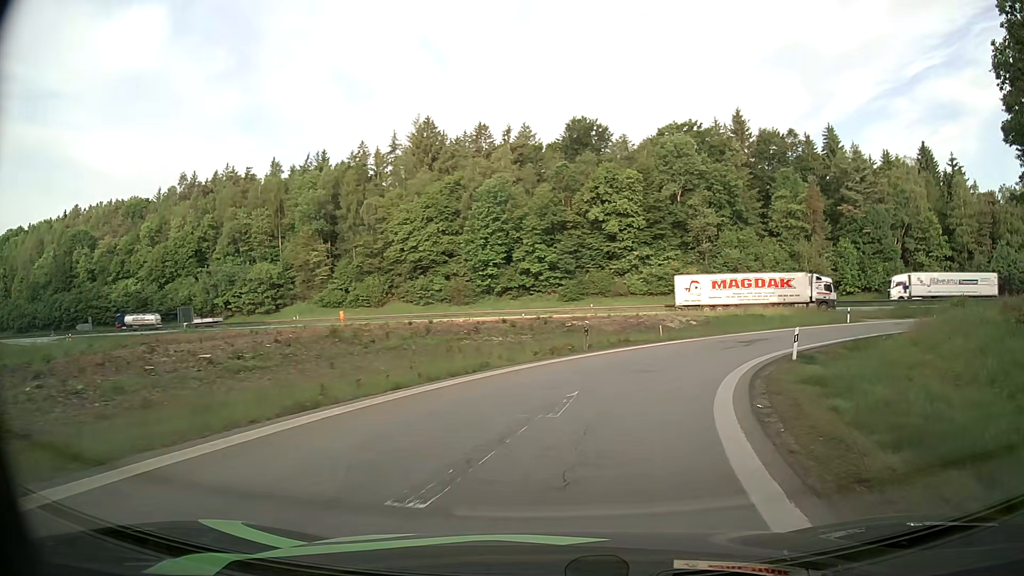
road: motorway_link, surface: asphalt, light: Day
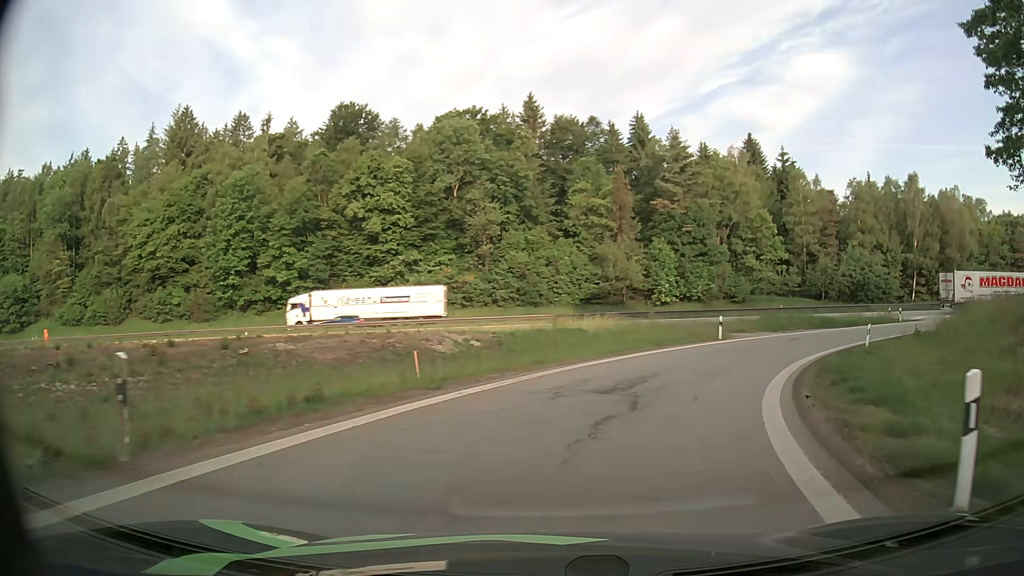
(+2.9, +17.3) m; +19°
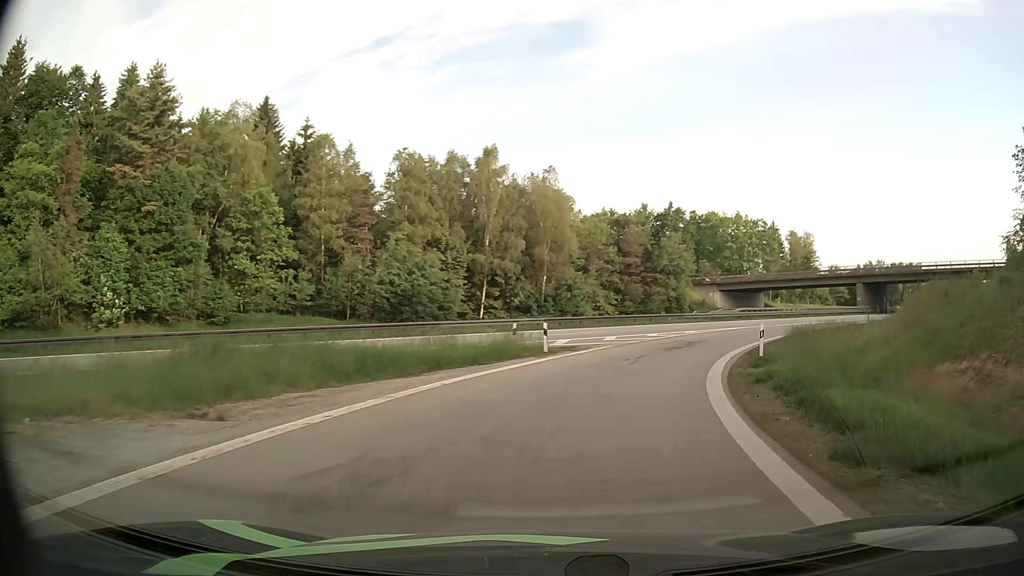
(+10.4, +28.5) m; +41°
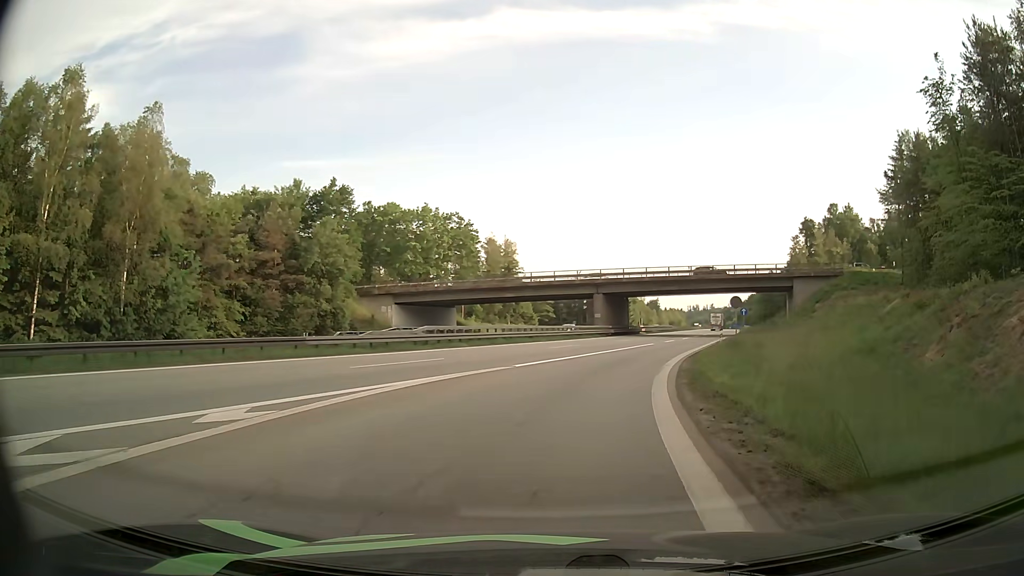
(+7.6, +28.9) m; +27°
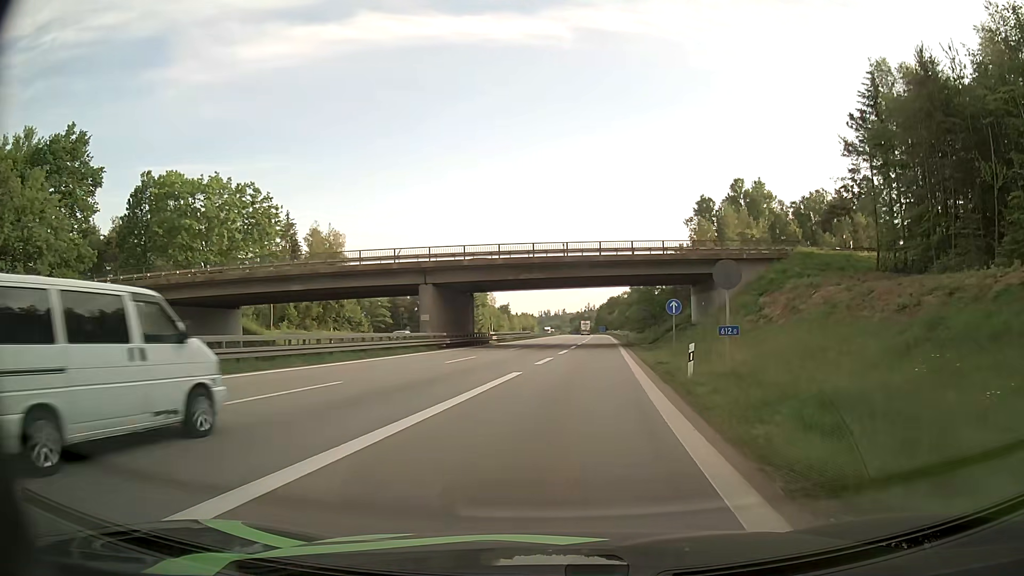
(+3.2, +25.2) m; +13°
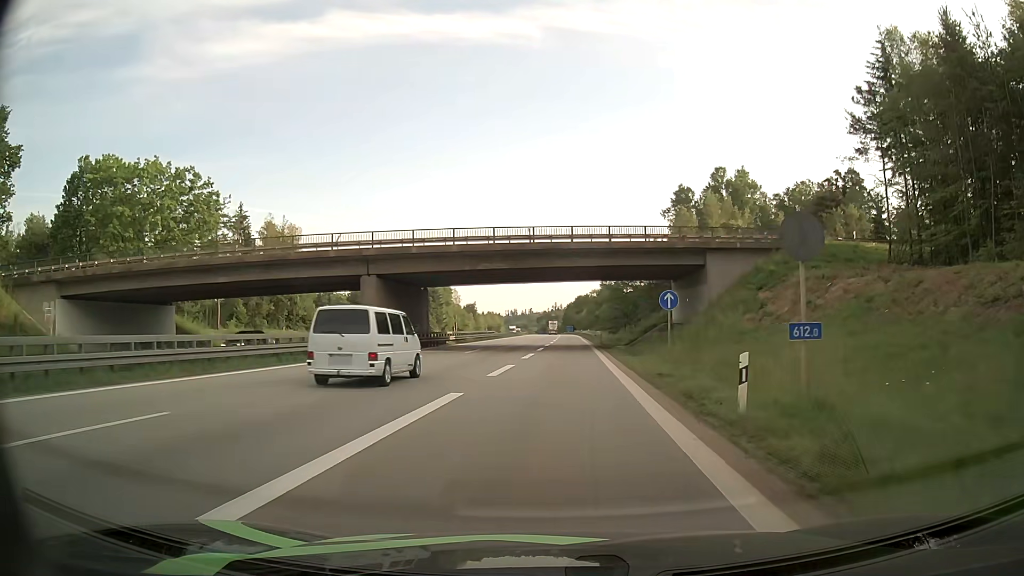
(+0.2, +7.3) m; +3°
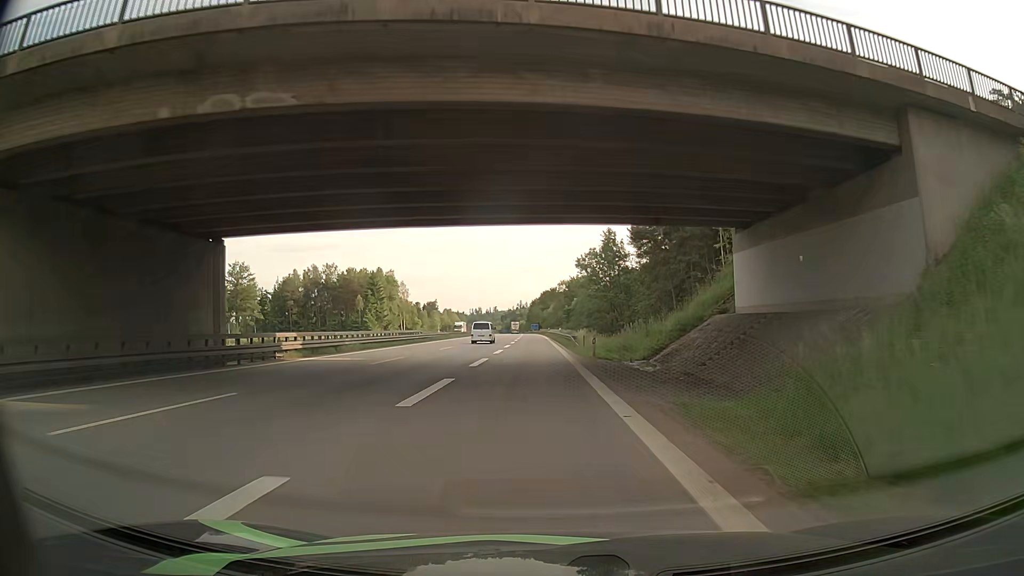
(+1.3, +32.1) m; +3°
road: motorway
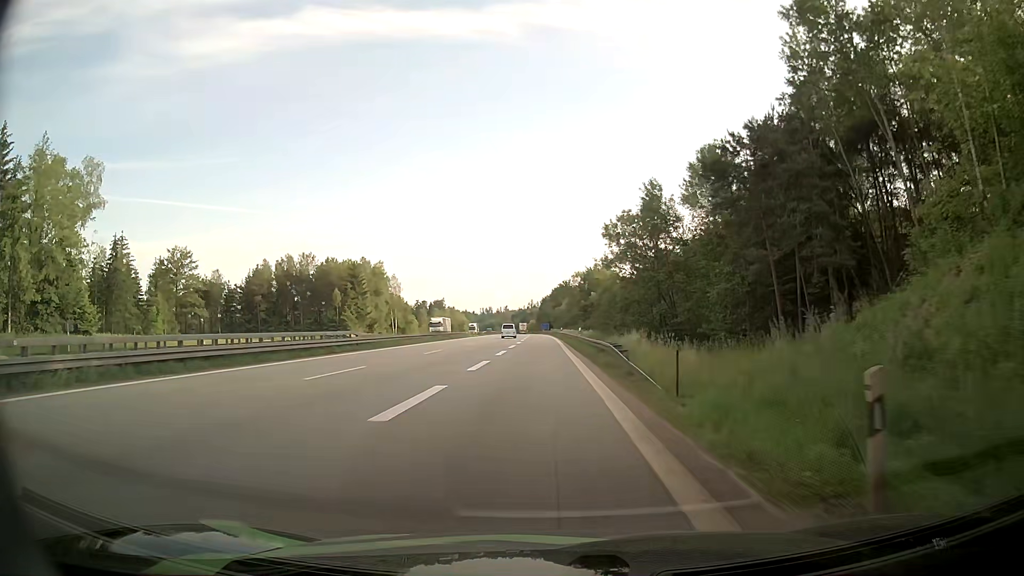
(+0.1, +26.0) m; -2°
